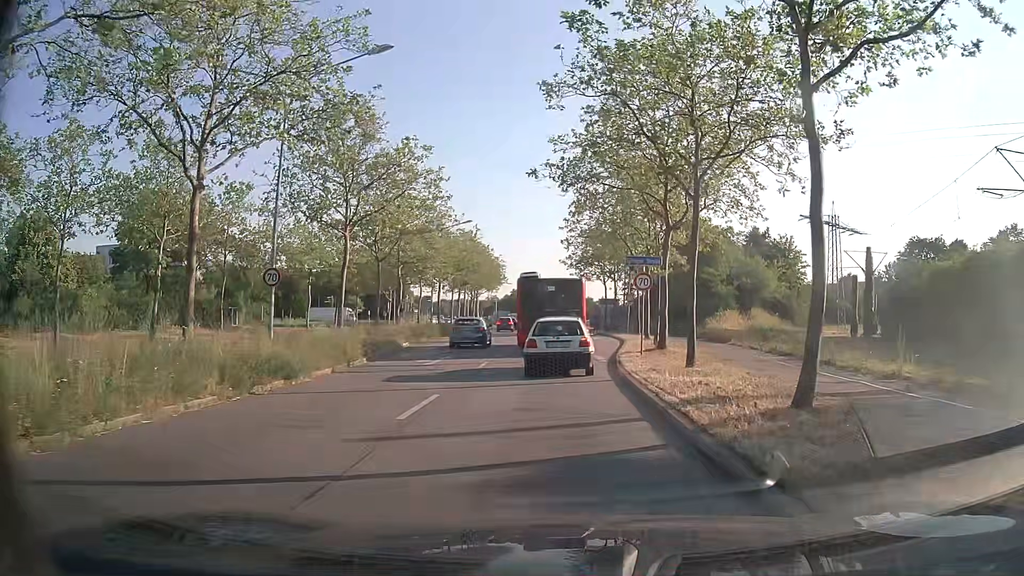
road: primary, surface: asphalt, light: Day
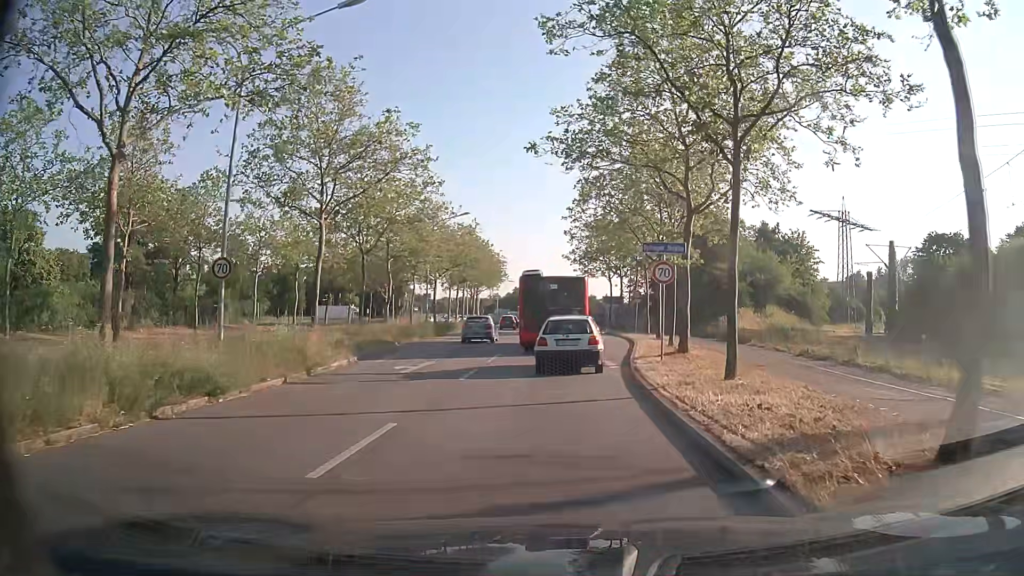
(0.0, +3.6) m; -1°
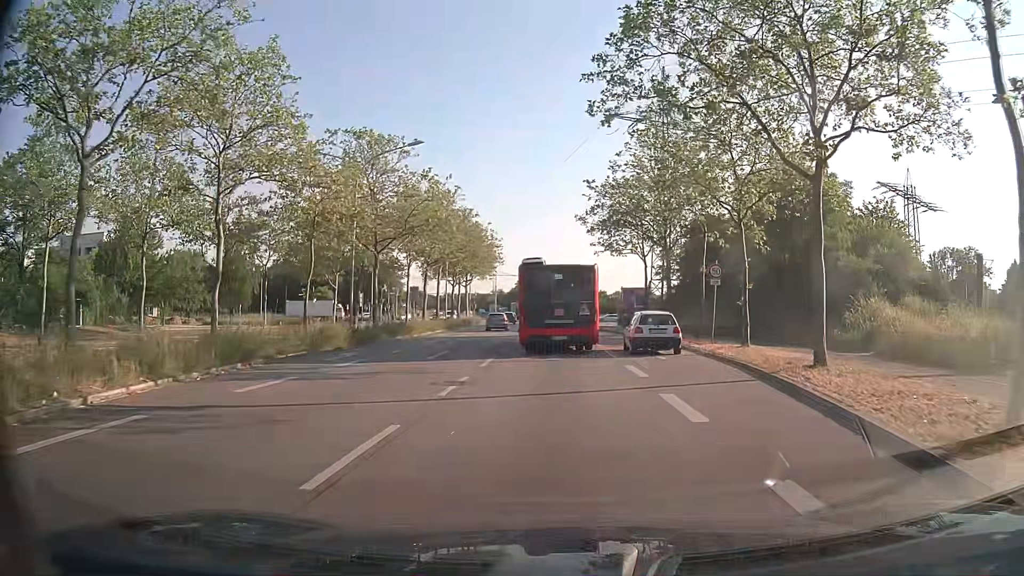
(0.0, +22.3) m; 0°
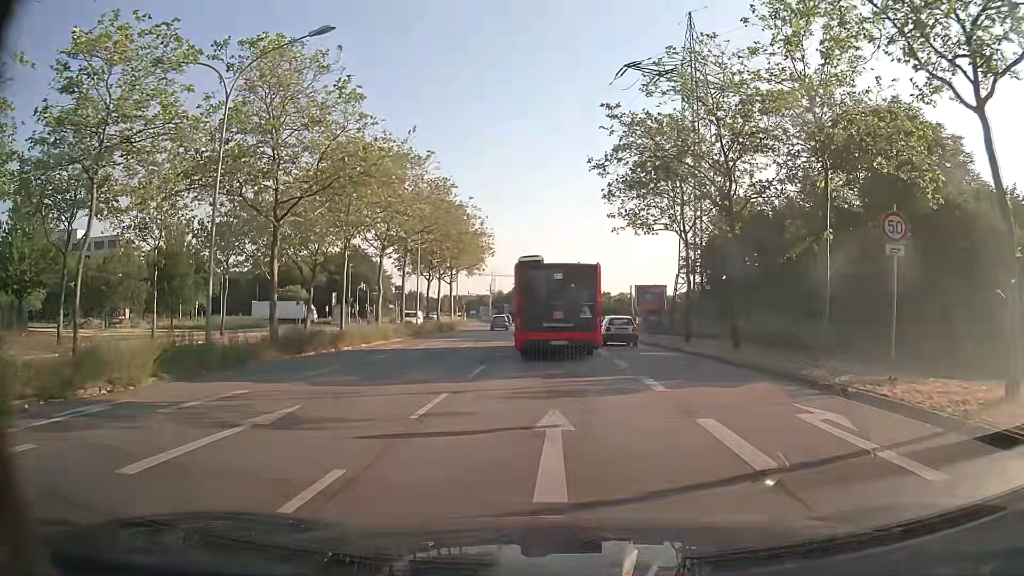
(-0.2, +14.5) m; -1°
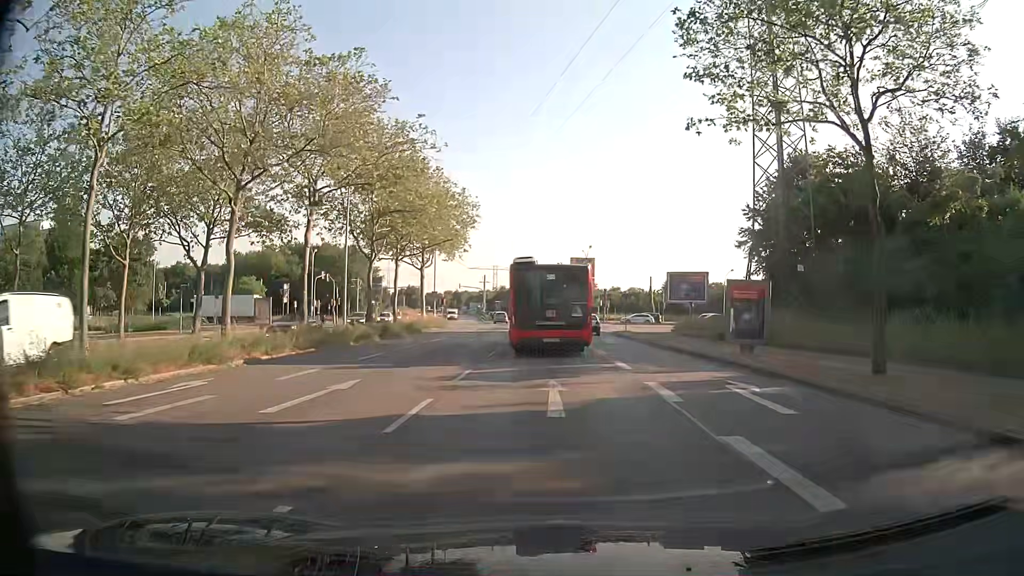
(-0.1, +19.6) m; -1°
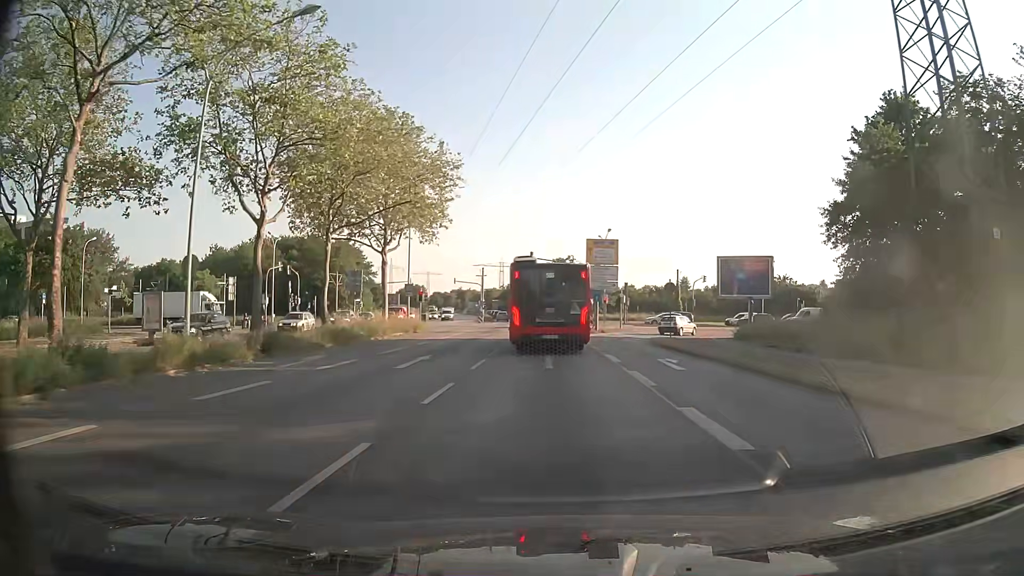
(-0.1, +16.0) m; 0°
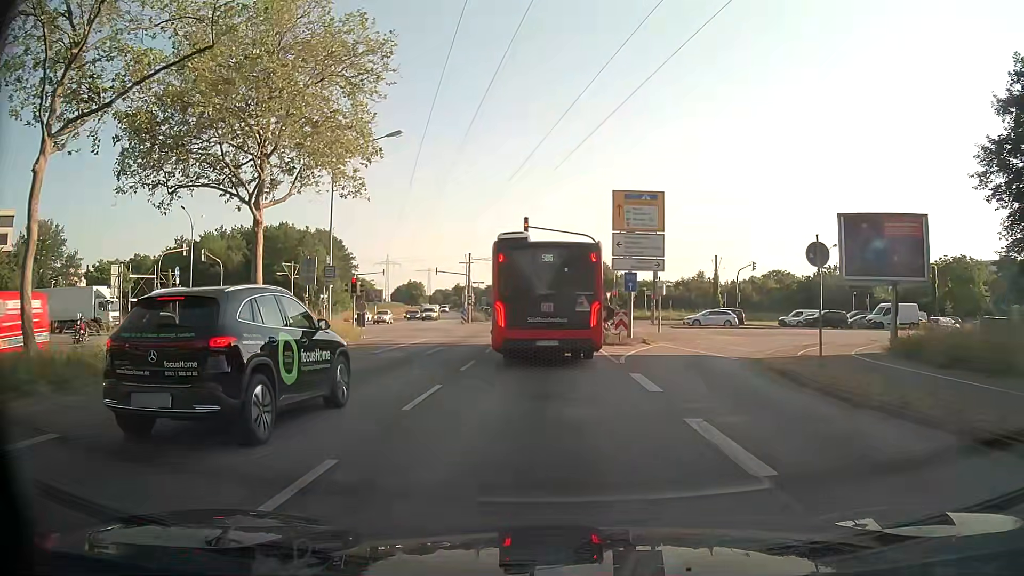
(-0.1, +19.0) m; -1°
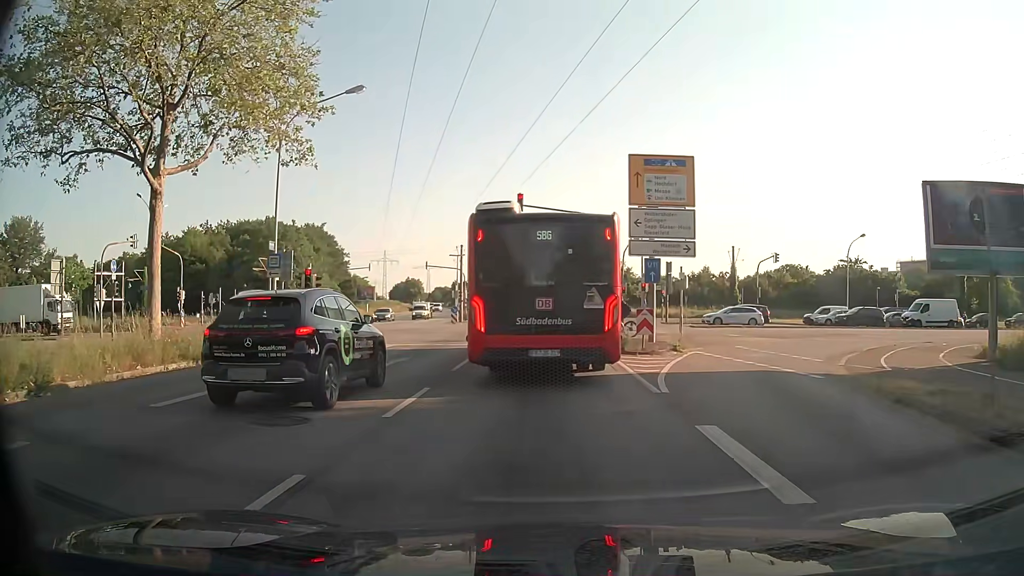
(0.0, +6.5) m; 0°
(0, +10) (0, +20) (0, +30) (-1, +40) (-1, +50) (-2, +60) (-3, +70) (-3, +80) (-4, +90) (-5, +100) m
